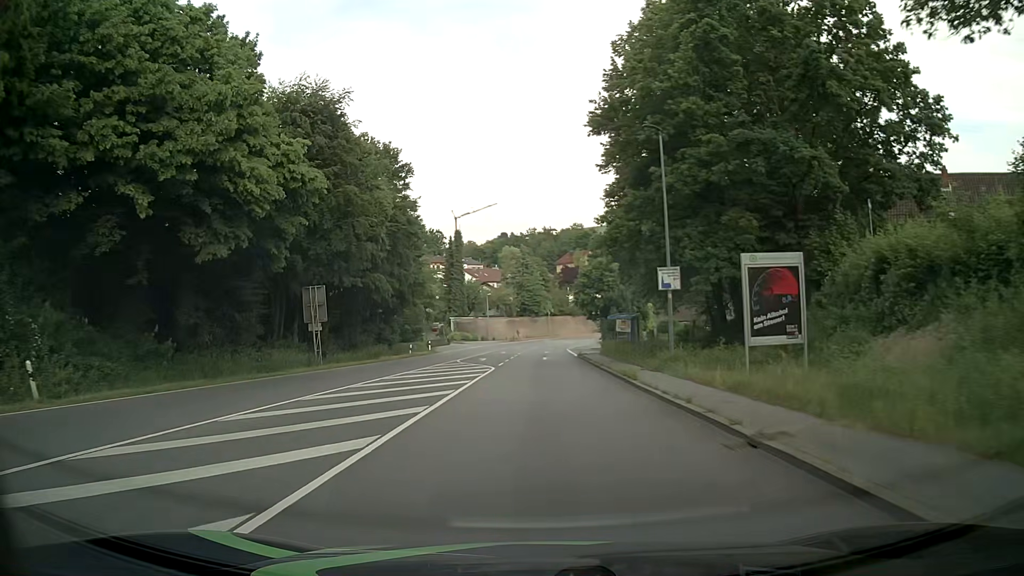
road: primary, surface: asphalt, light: Day
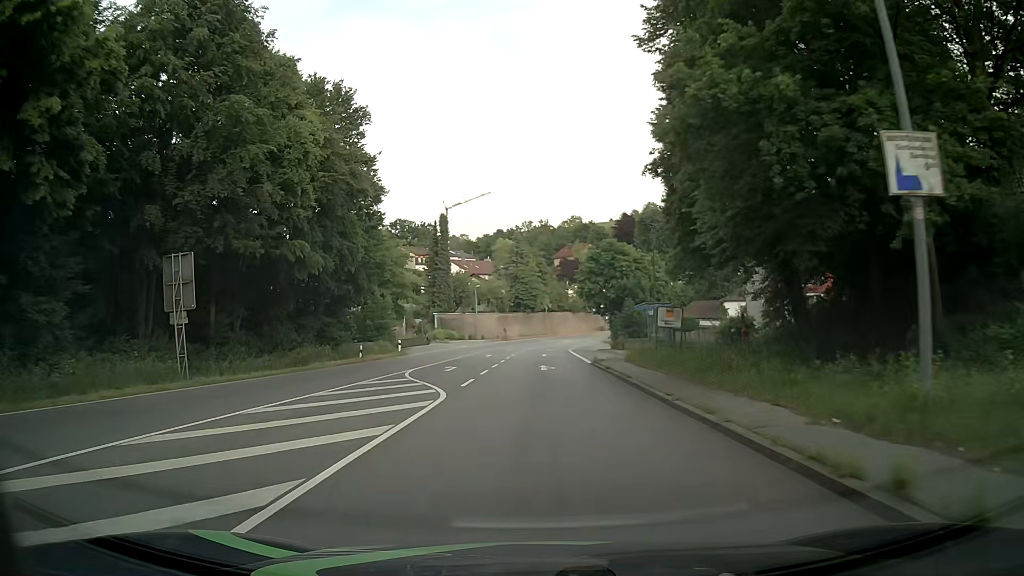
(-0.1, +15.3) m; 0°
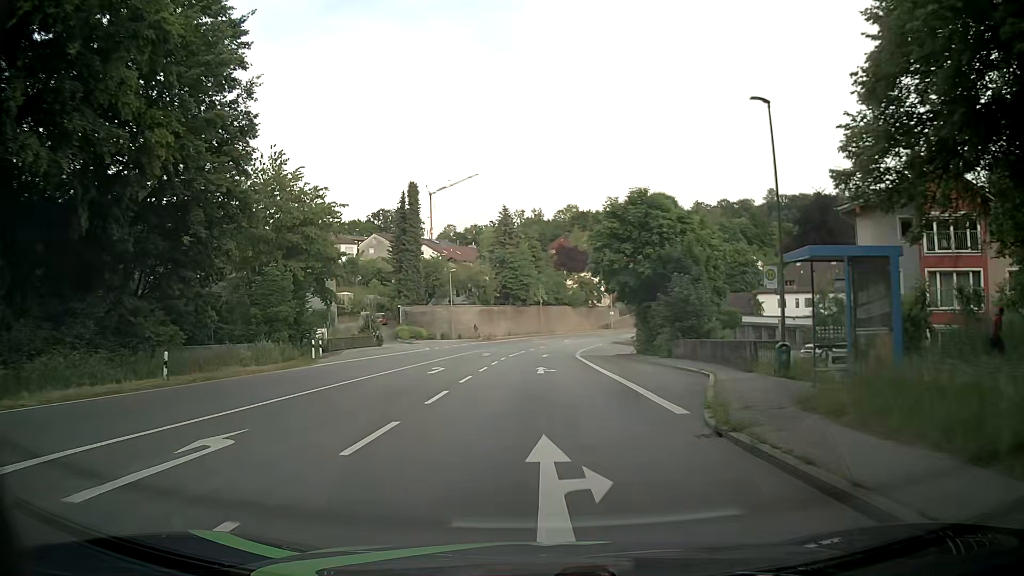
(+0.2, +23.0) m; +1°
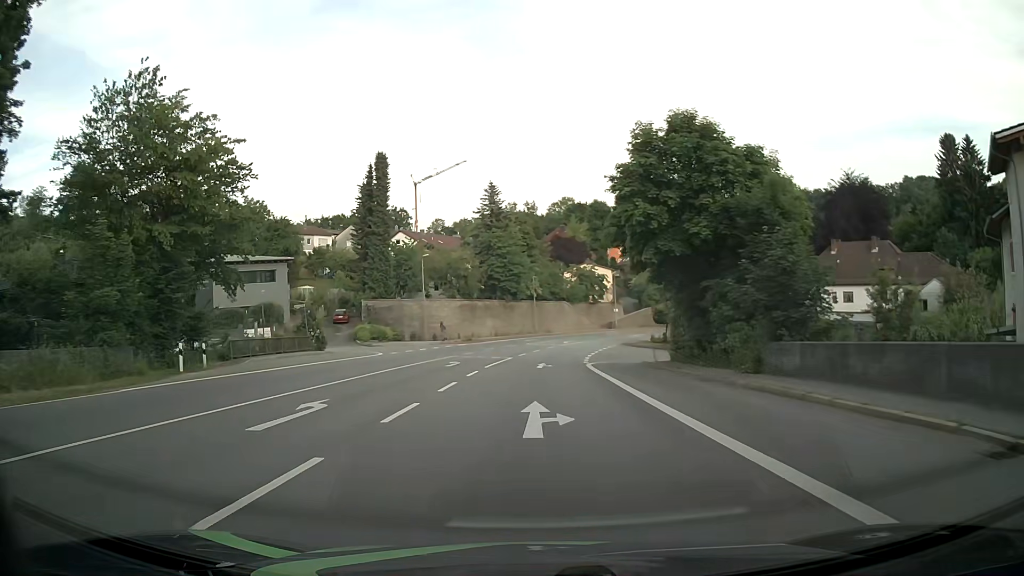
(+0.2, +15.4) m; +1°
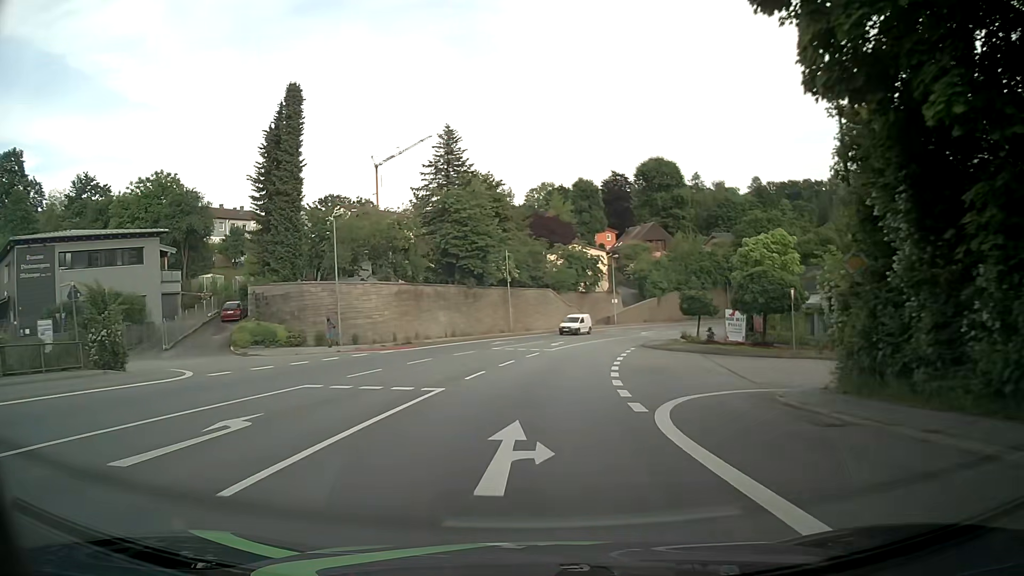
(+0.2, +22.9) m; +2°
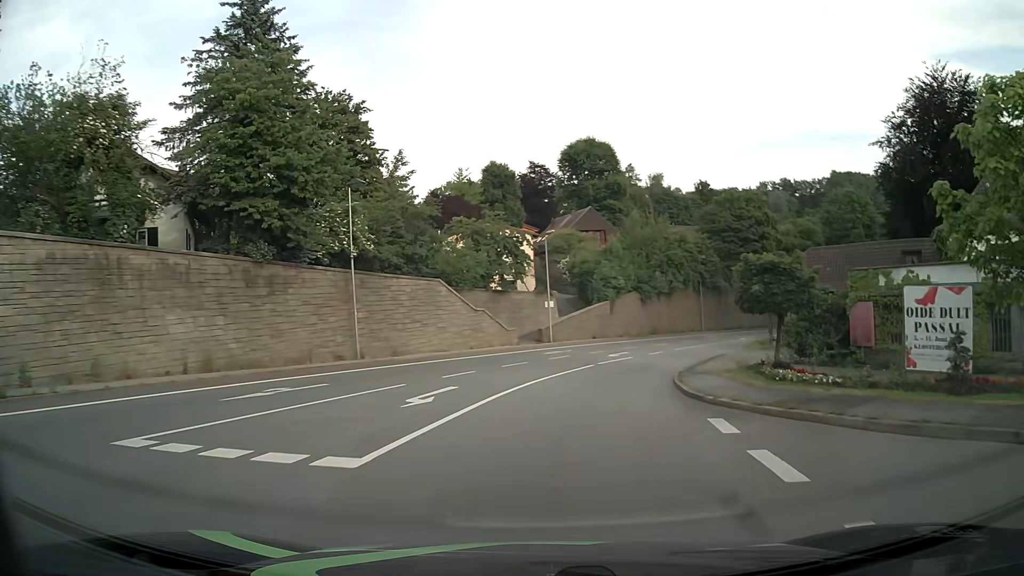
(+1.5, +30.5) m; +7°
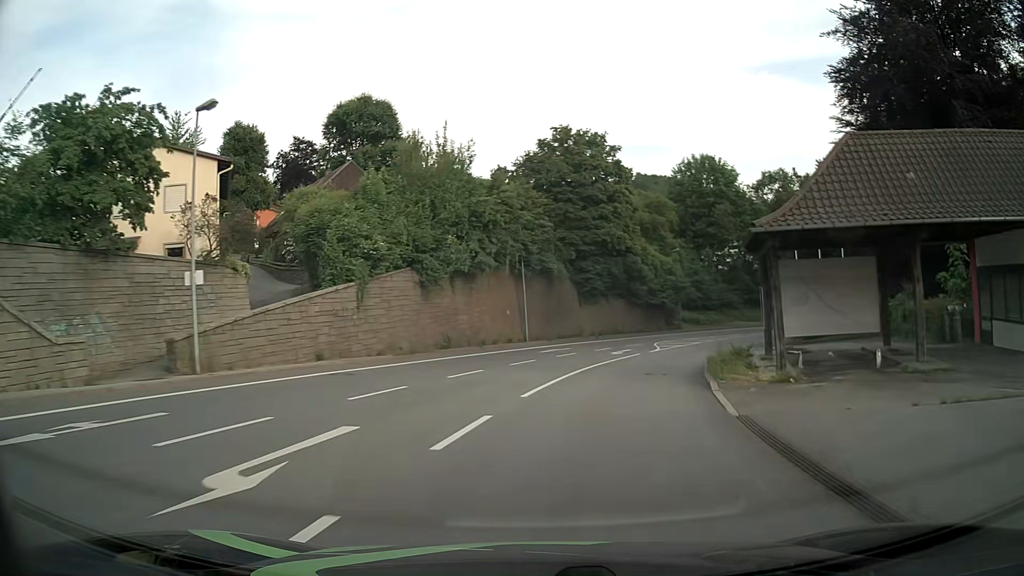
(+4.5, +29.9) m; +18°
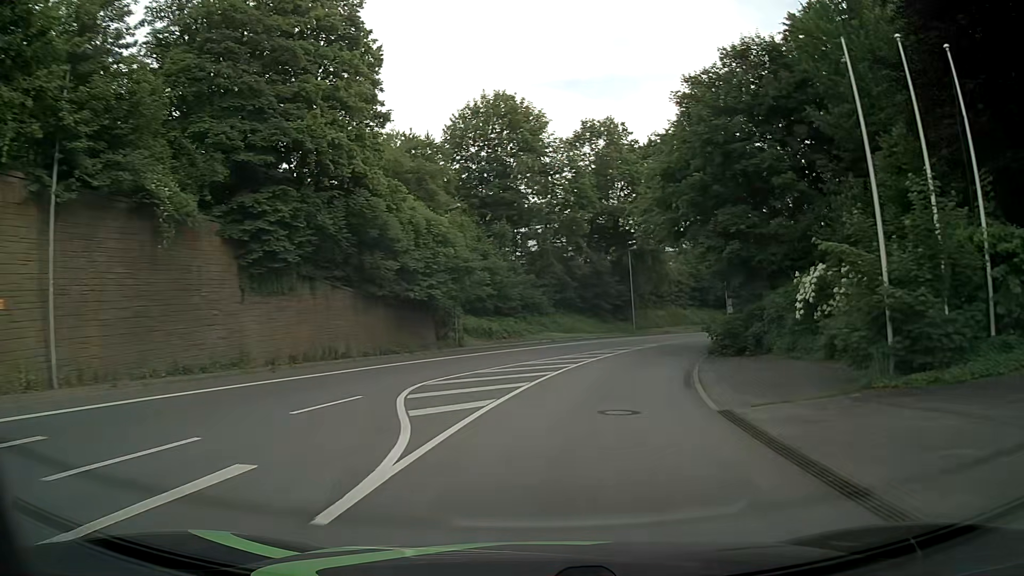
(+5.3, +29.8) m; +20°
(0, +10) (+2, +20) (+4, +30) (+7, +39) (+12, +48) (+17, +57) (+22, +65) (+28, +73) (+34, +81) (+40, +89) m
